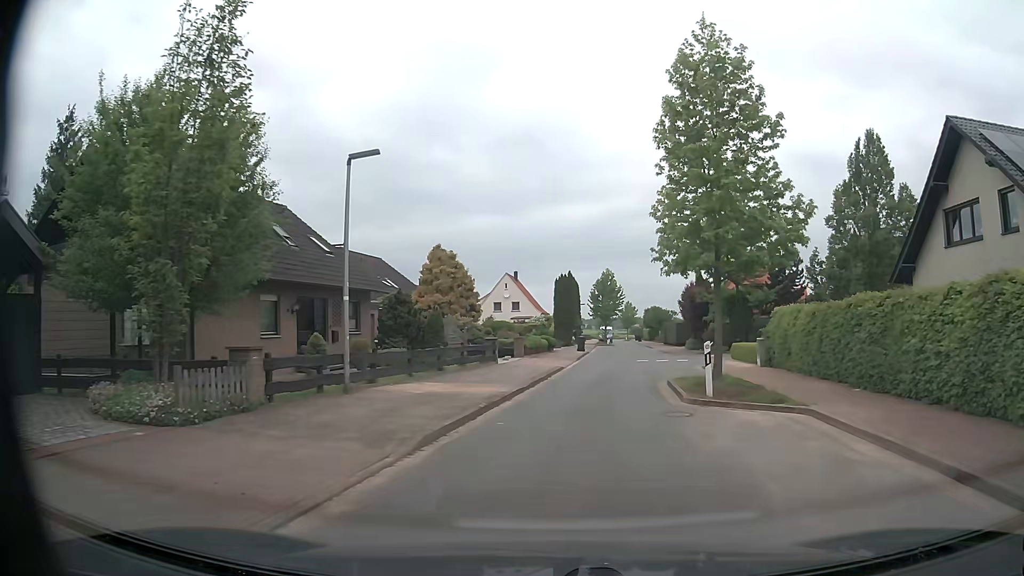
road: residential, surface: asphalt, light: Day
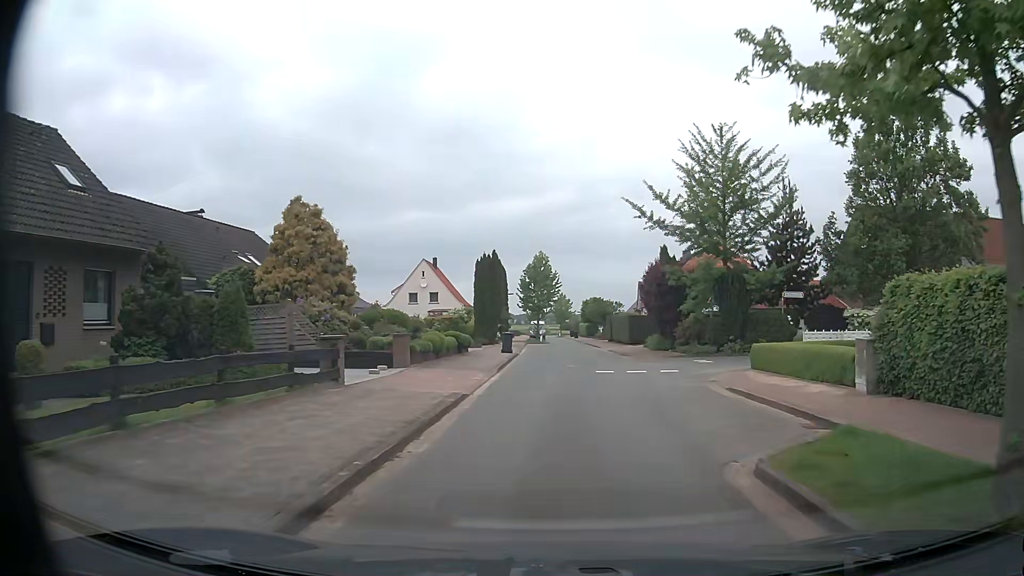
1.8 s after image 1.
(+0.5, +13.1) m; +5°
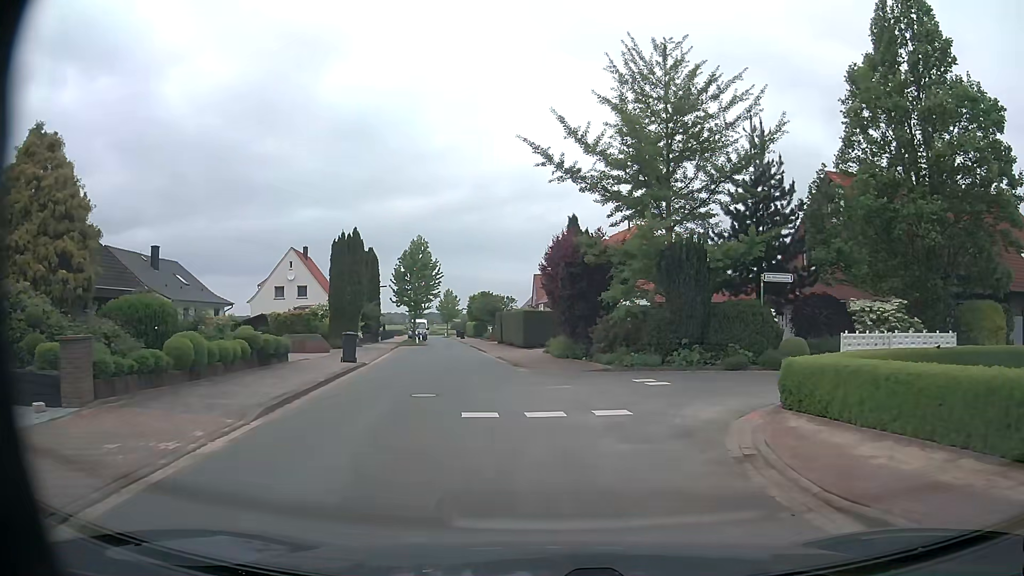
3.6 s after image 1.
(+0.8, +10.7) m; +9°
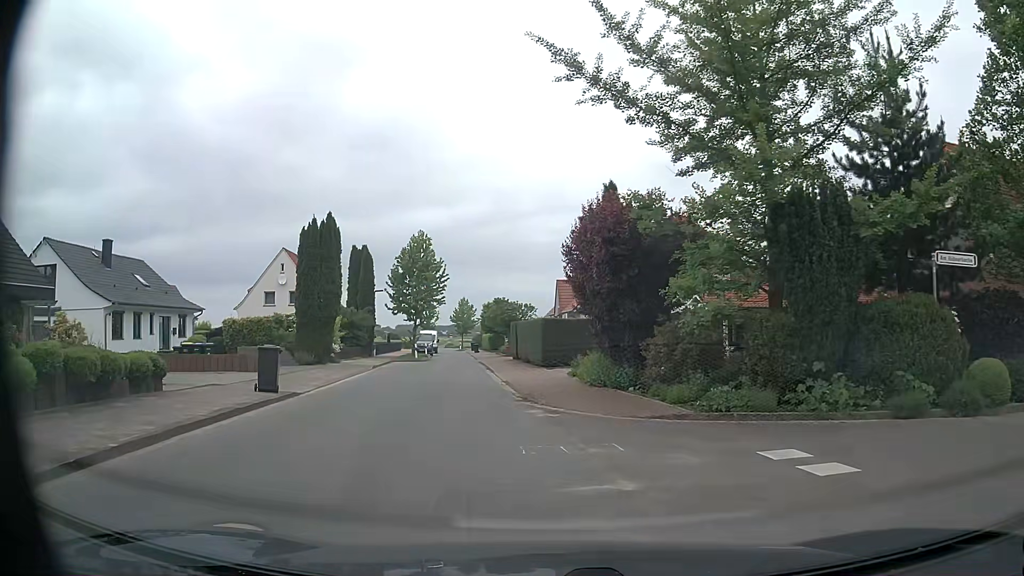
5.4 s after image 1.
(0.0, +8.9) m; -2°
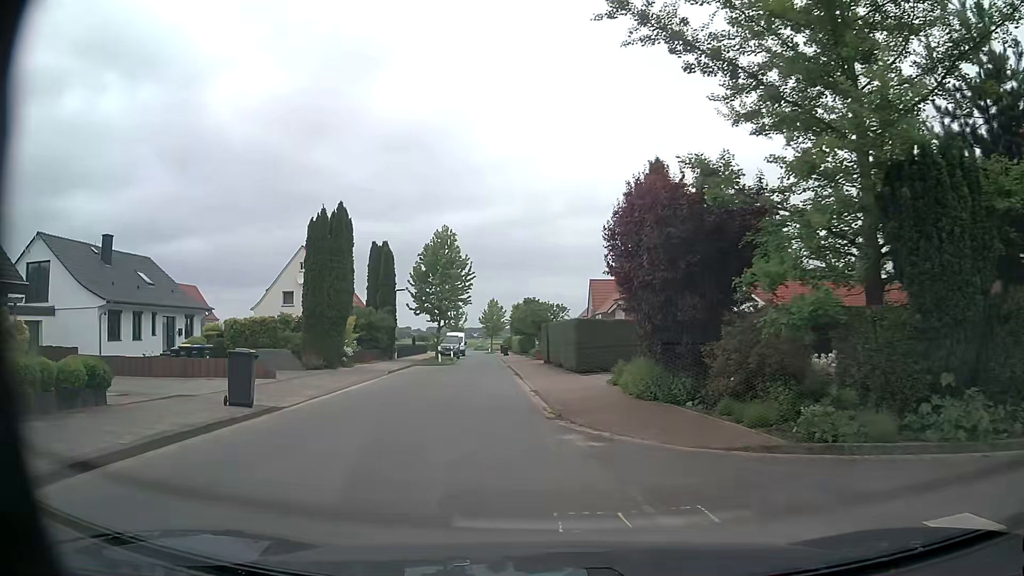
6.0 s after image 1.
(0.0, +3.2) m; -1°
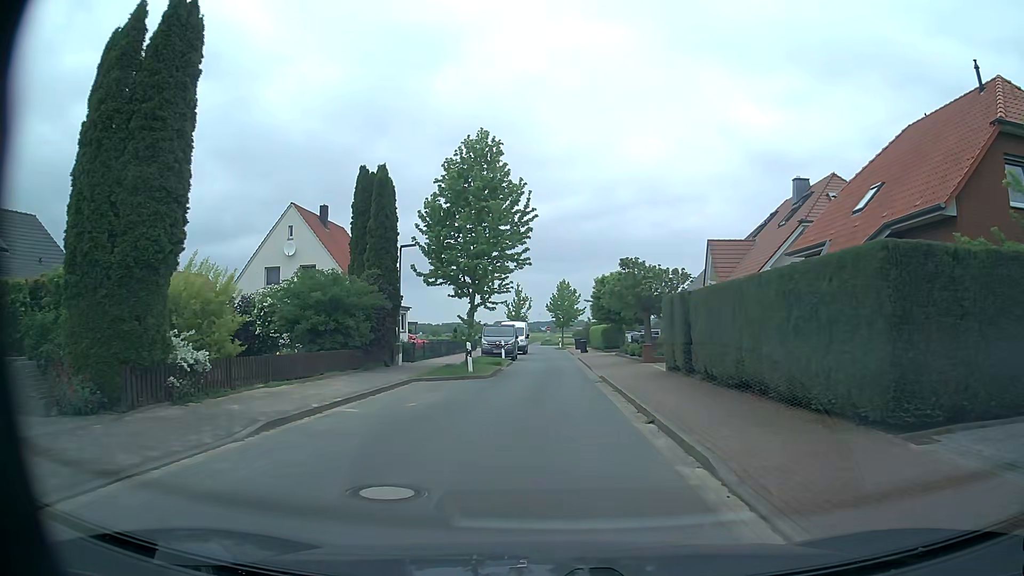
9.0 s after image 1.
(-2.0, +19.8) m; -6°
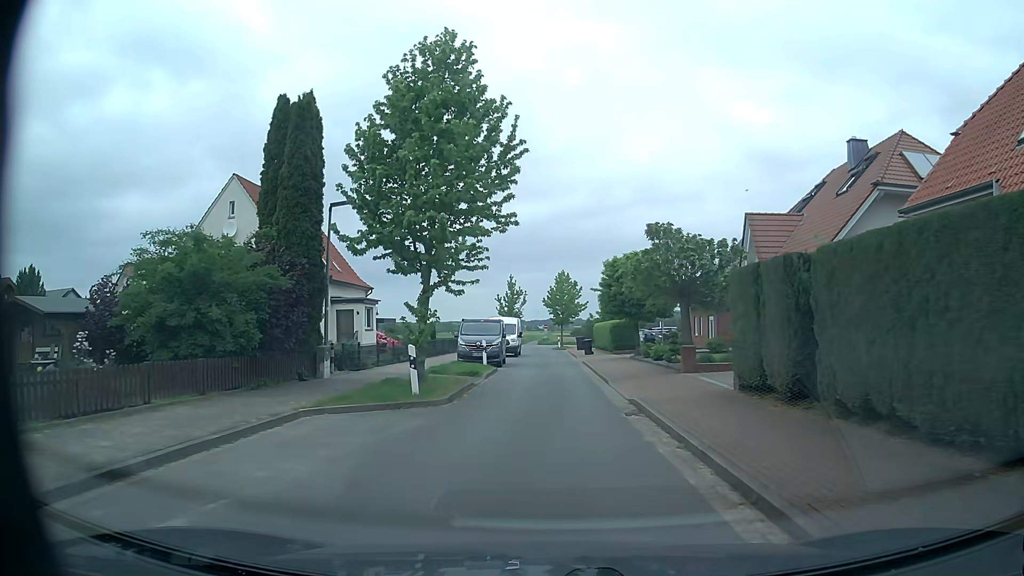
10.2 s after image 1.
(-0.1, +8.8) m; -1°
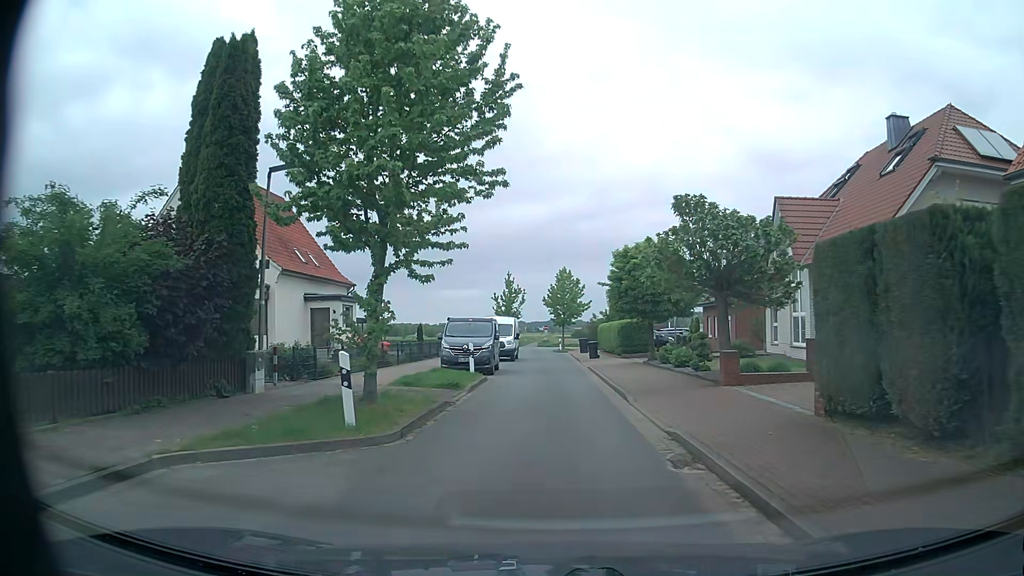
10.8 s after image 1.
(0.0, +4.5) m; 0°
(0, +10) (0, +20) (0, +30) (0, +40) (0, +50) (-1, +60) (0, +70) (0, +80) (-7, +86) (-17, +86) m
